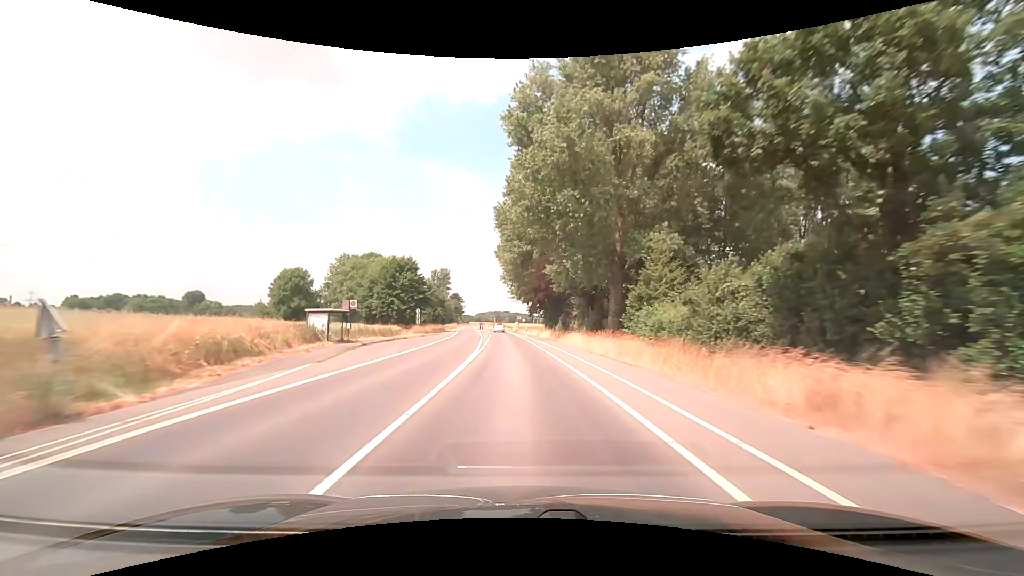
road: secondary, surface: asphalt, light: Day
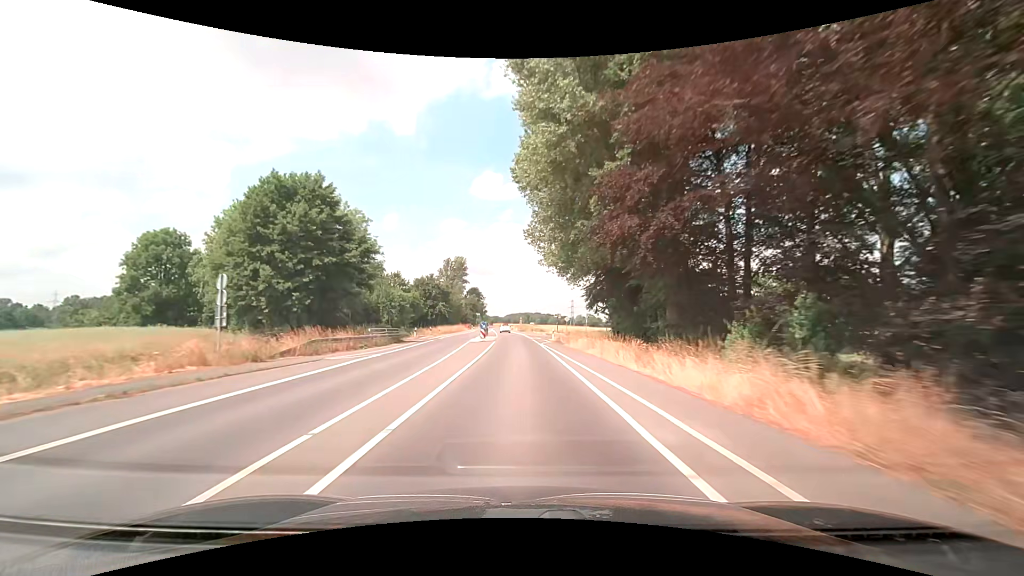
(-1.8, +51.3) m; -4°
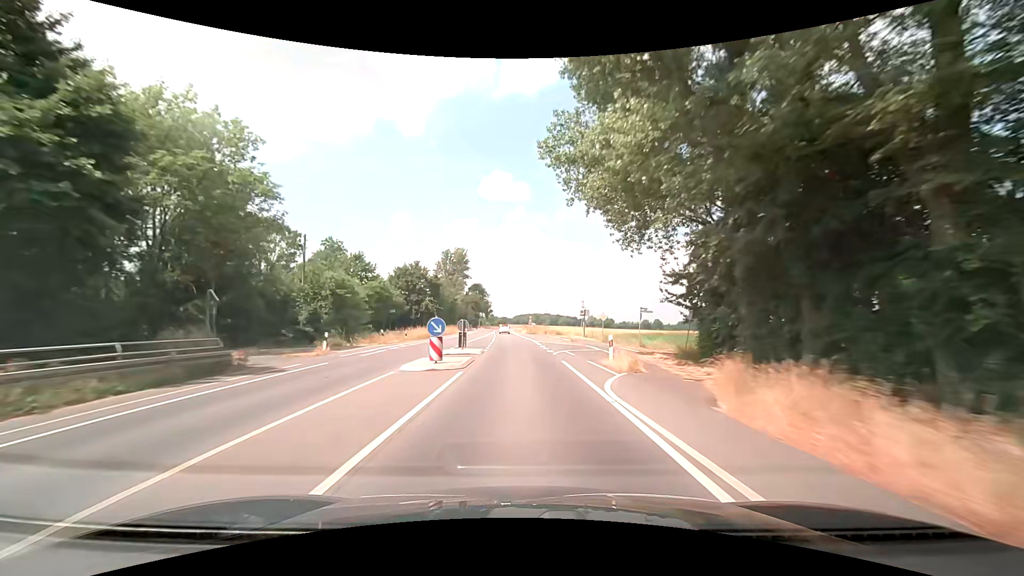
(-0.2, +25.7) m; -1°
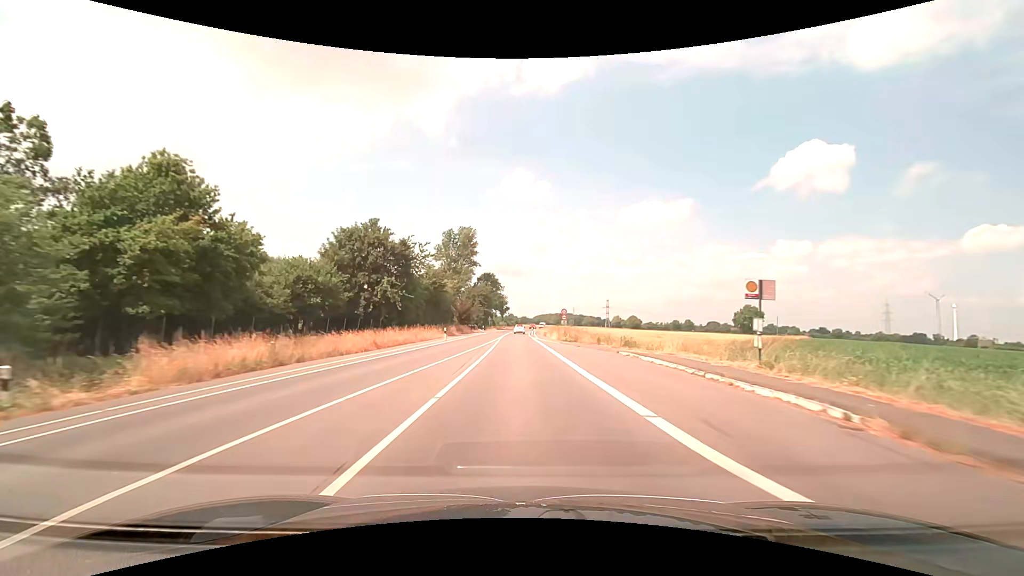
(-0.6, +38.5) m; -2°
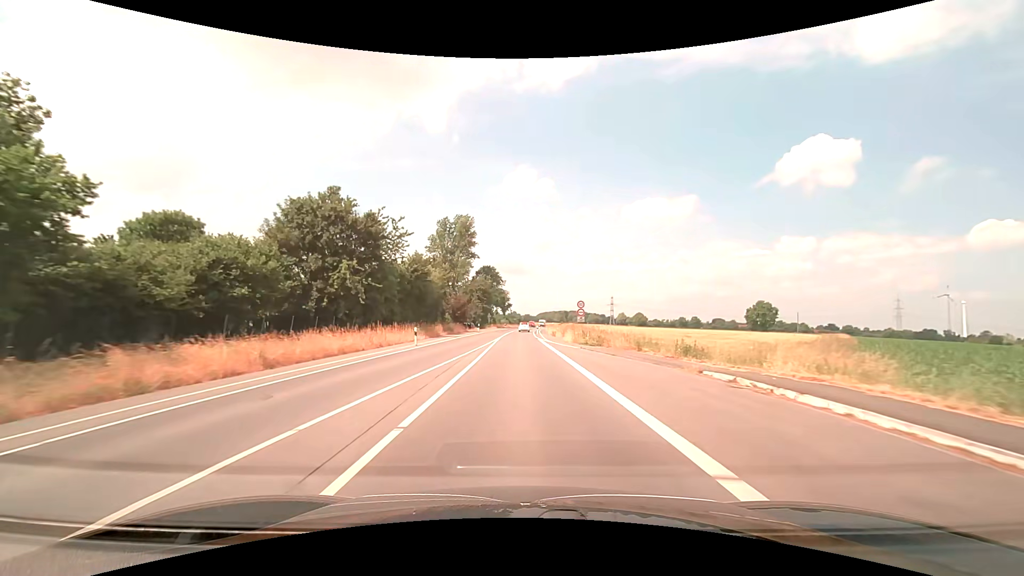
(-0.1, +12.8) m; -1°
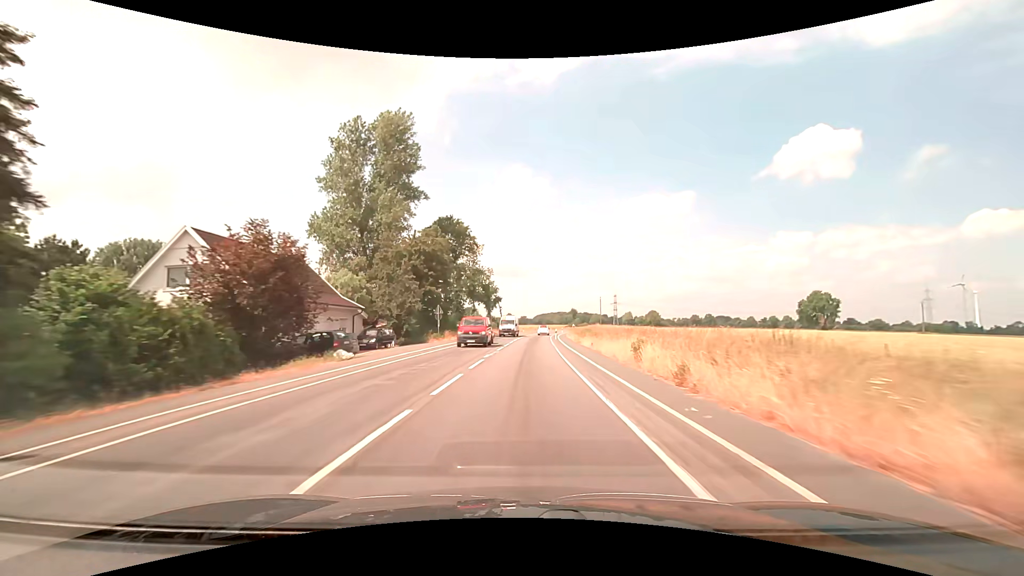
(0.0, +64.2) m; 0°
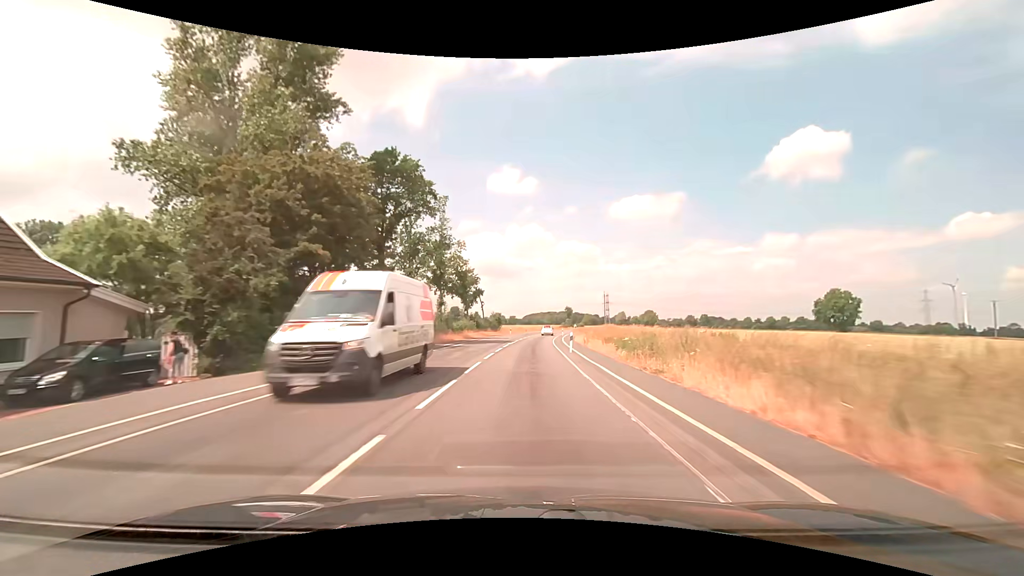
(+0.3, +25.7) m; +1°
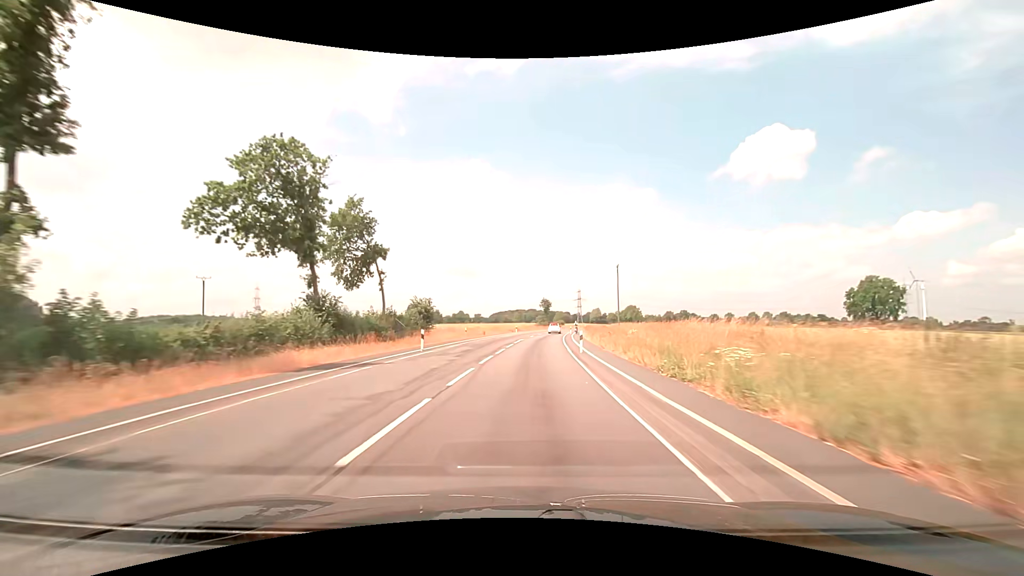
(+1.5, +51.3) m; +4°
(0, +10) (0, +20) (+1, +30) (+1, +40) (+2, +50) (+3, +60) (+4, +70) (+5, +80) (+7, +90) (+8, +100) m
